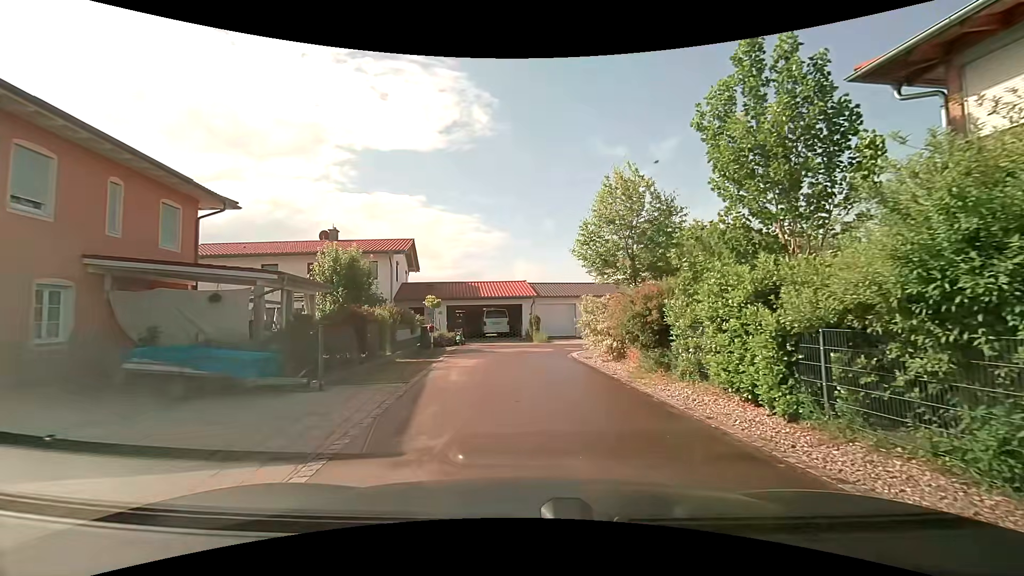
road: residential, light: Day
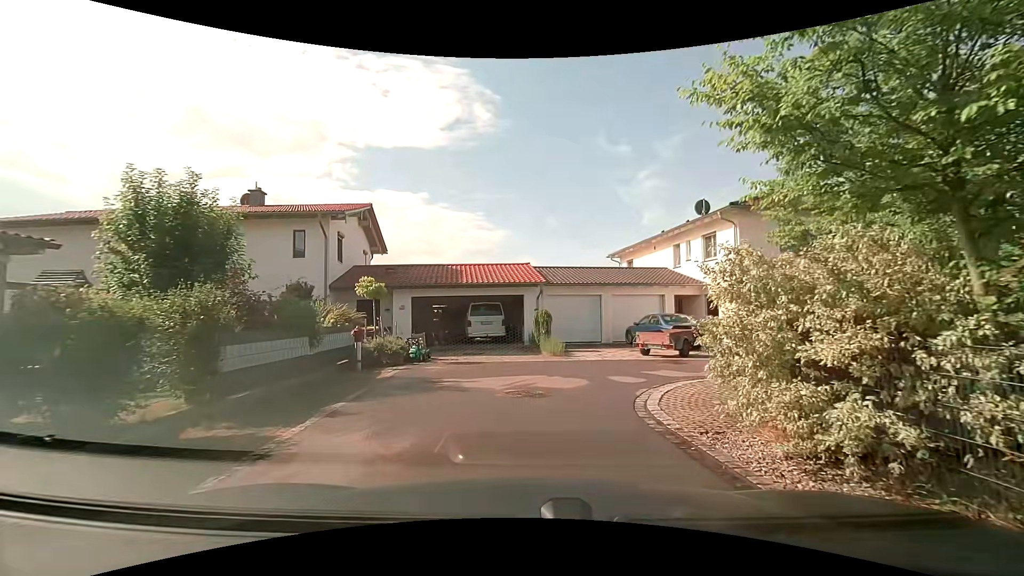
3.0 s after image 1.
(-0.1, +10.7) m; +1°
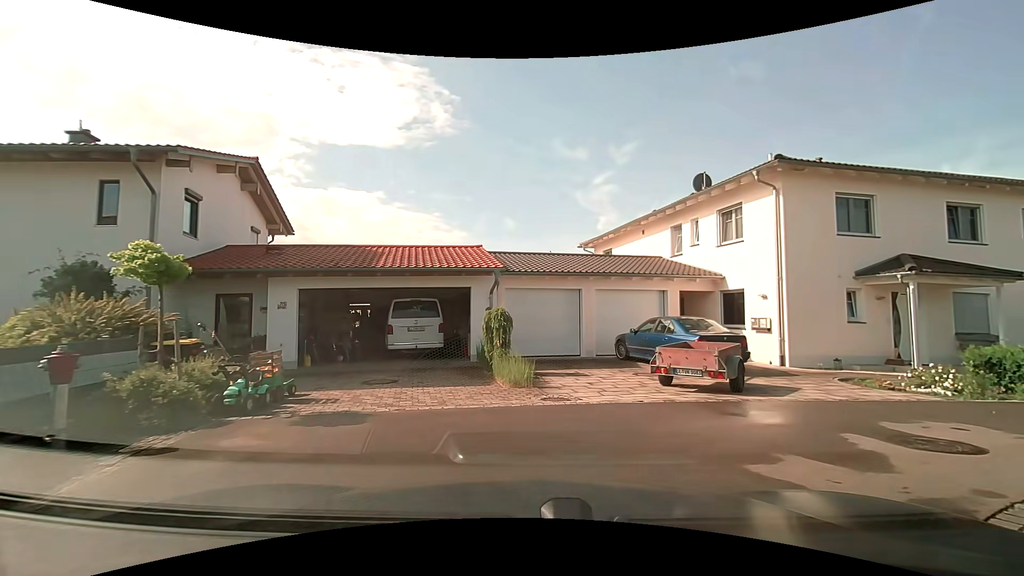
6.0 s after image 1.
(-0.1, +7.1) m; +4°
